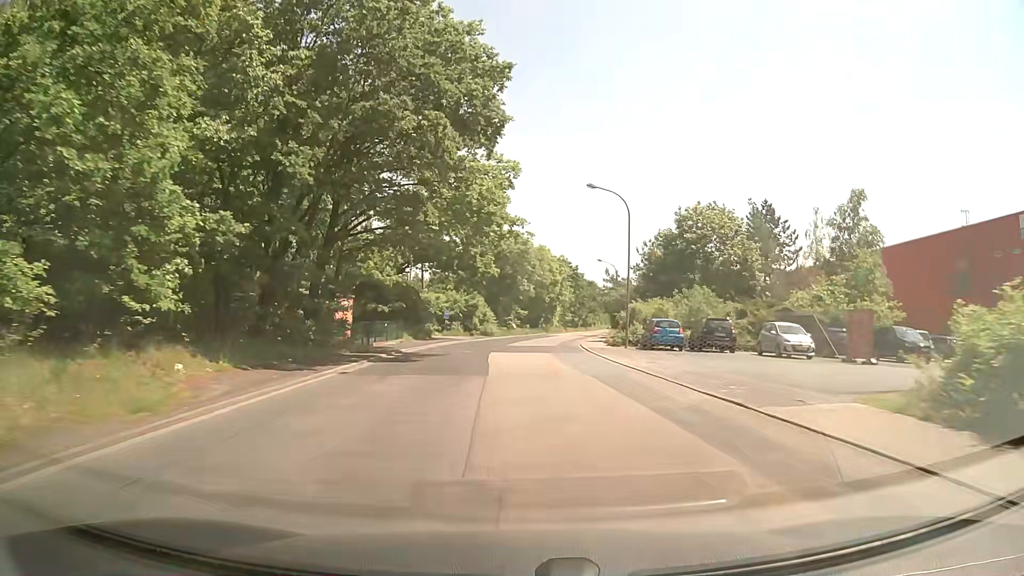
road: unclassified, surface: asphalt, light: Day
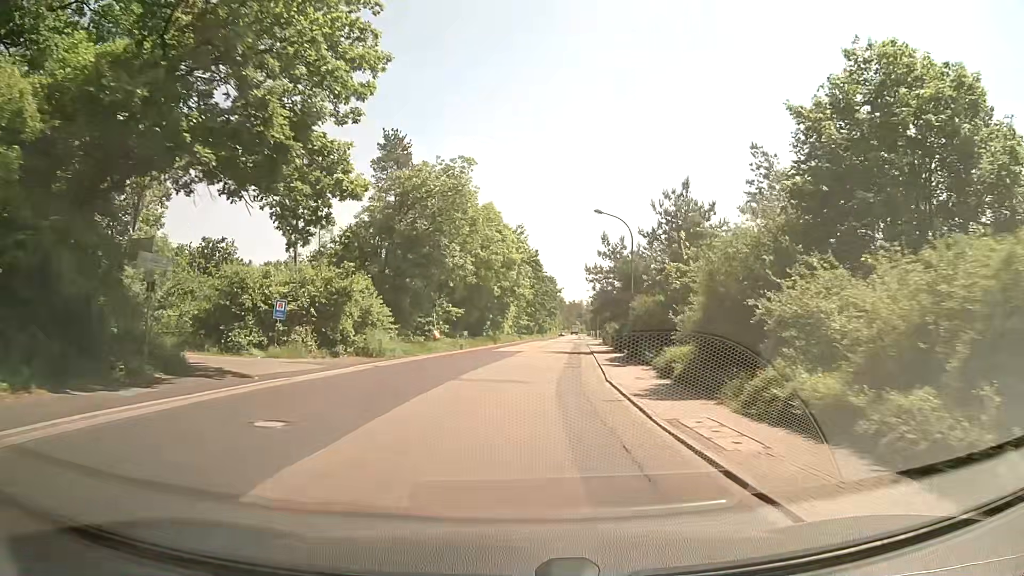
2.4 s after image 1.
(+1.3, +32.8) m; +5°
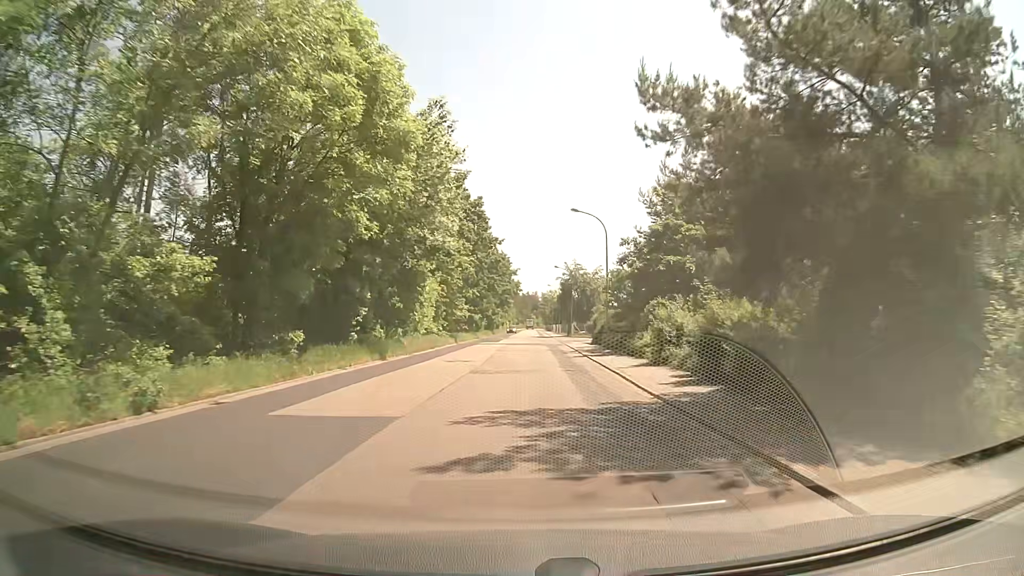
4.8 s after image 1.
(+1.4, +33.4) m; +4°
(0, +10) (0, +20) (0, +30) (0, +40) (+1, +50) (+1, +60) (+1, +70) (+1, +80) (+2, +90) (+2, +100) m
